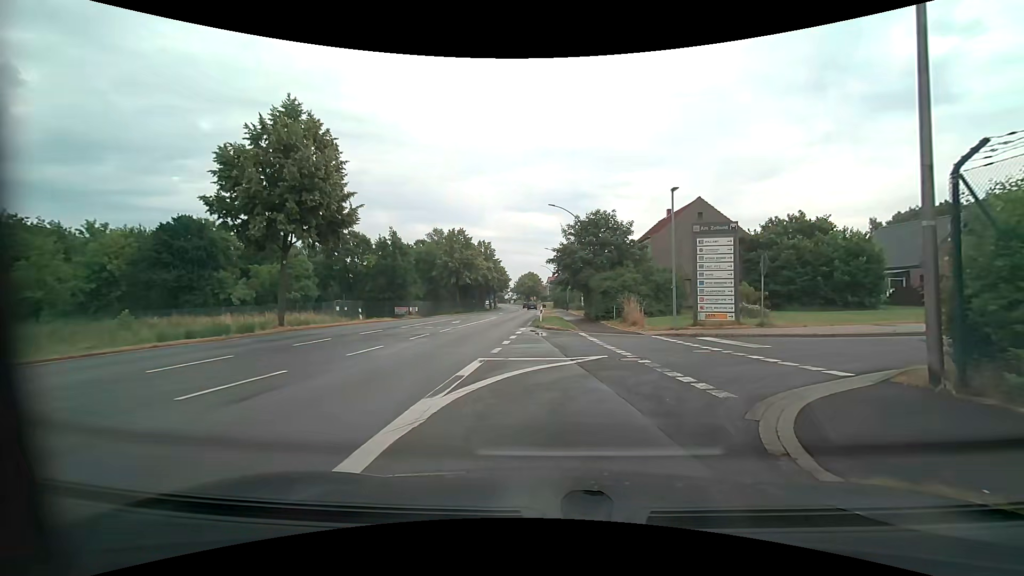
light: Day
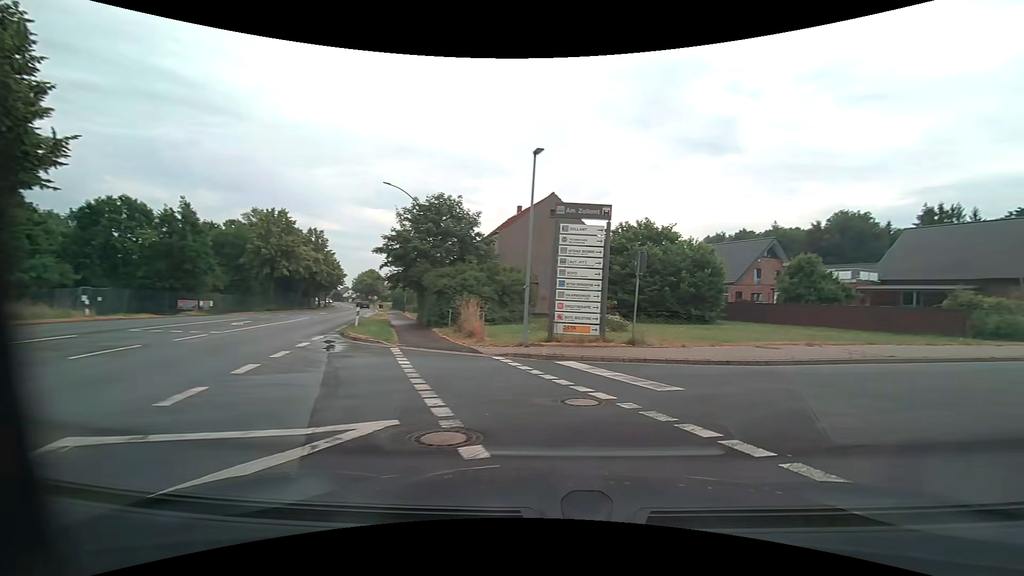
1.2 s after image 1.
(+0.8, +6.7) m; +16°
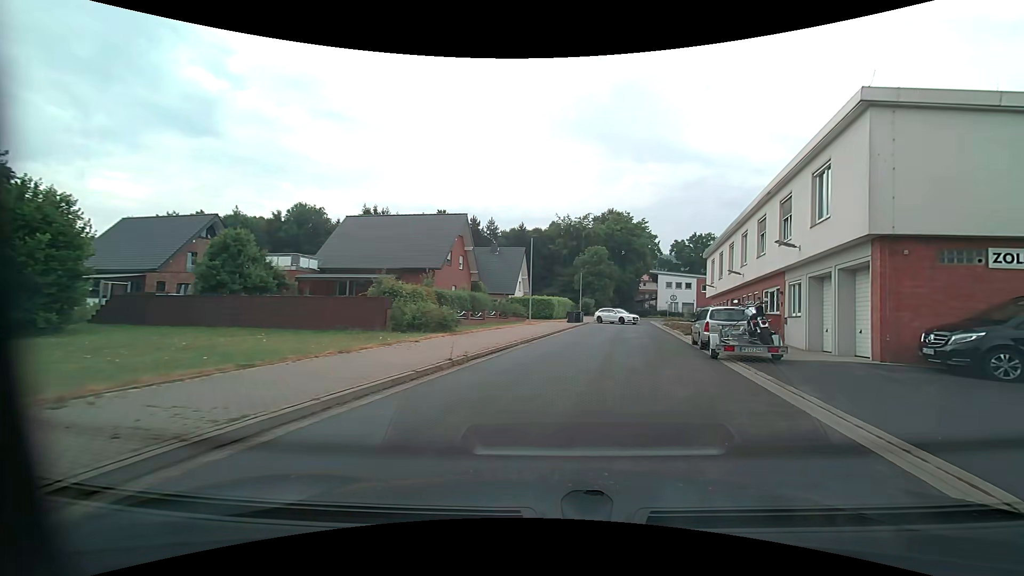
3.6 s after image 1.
(+6.3, +10.2) m; +57°
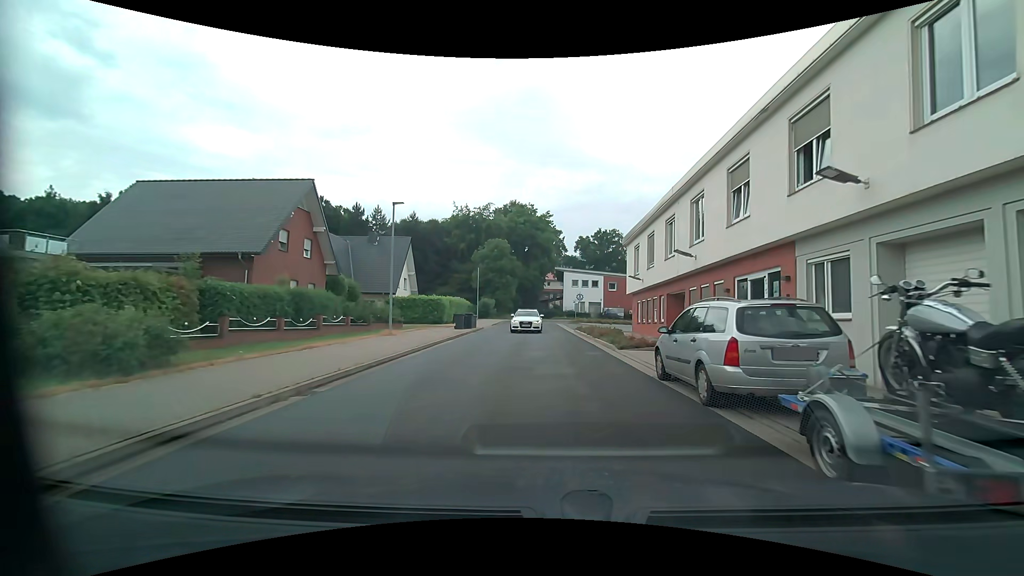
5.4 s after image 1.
(+1.5, +10.9) m; +11°
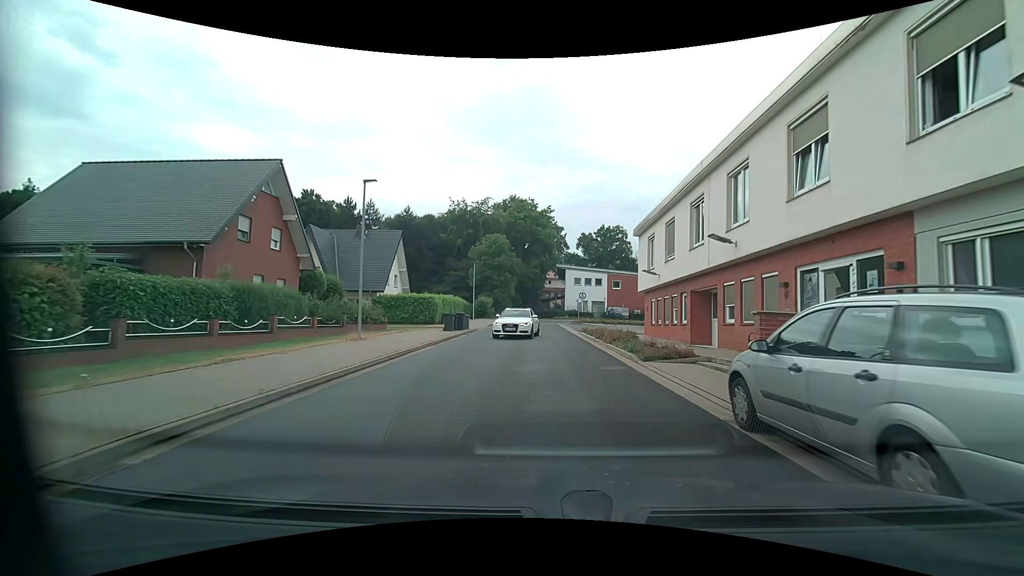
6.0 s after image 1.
(0.0, +4.0) m; 0°
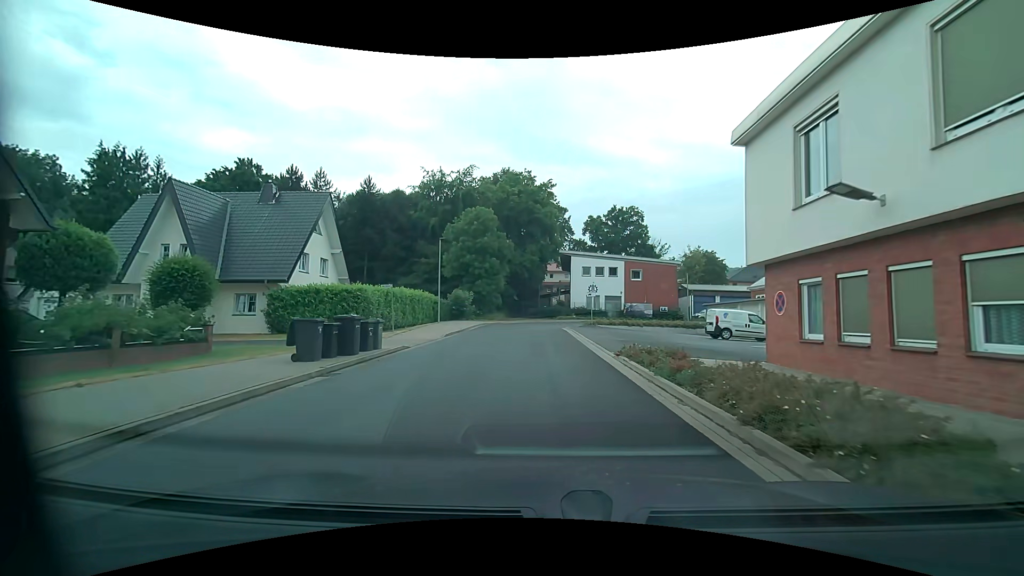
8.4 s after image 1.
(+0.2, +17.2) m; 0°
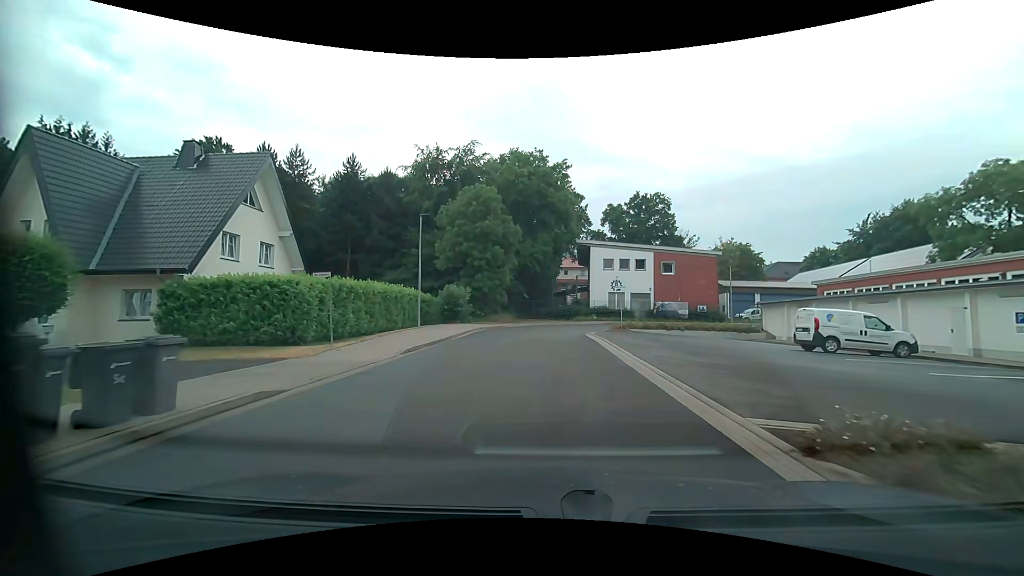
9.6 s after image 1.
(-0.2, +9.3) m; -2°
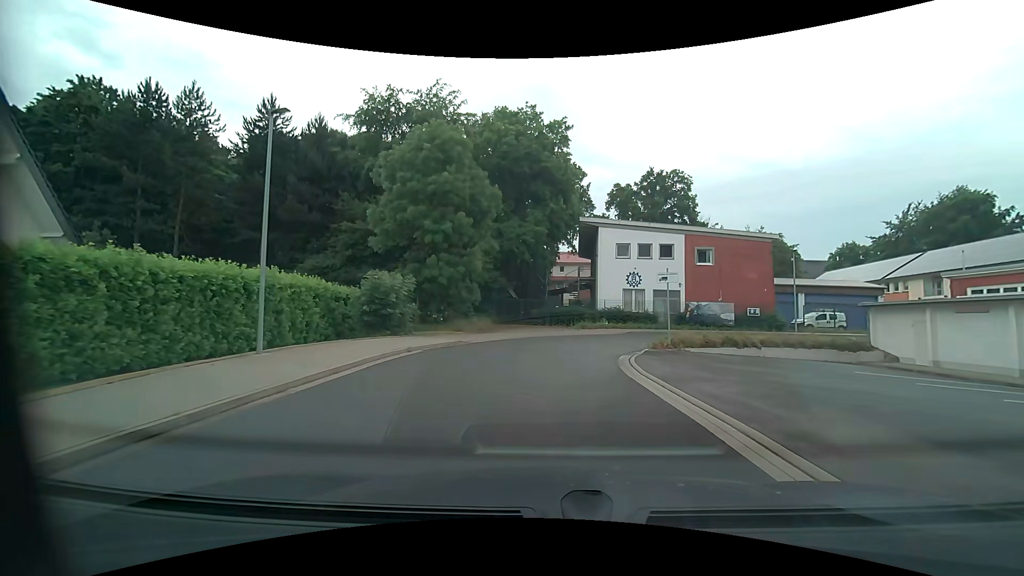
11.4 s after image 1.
(+0.2, +14.4) m; +1°
(0, +10) (+2, +20) (+7, +28) (+16, +33) (+26, +34) (+36, +34) (+46, +34) (+56, +35) (+66, +35) (+76, +36) m
